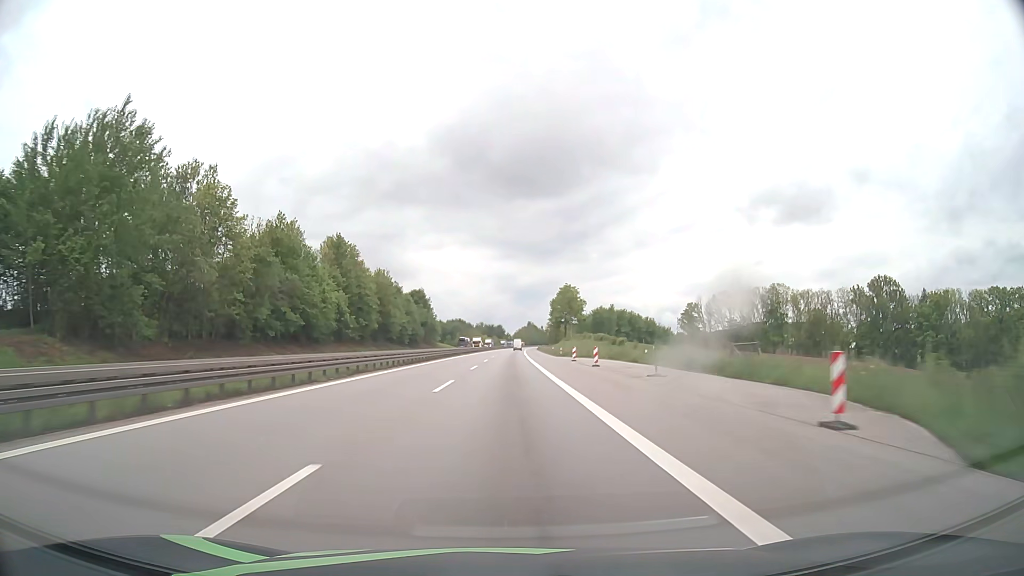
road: motorway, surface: asphalt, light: Day
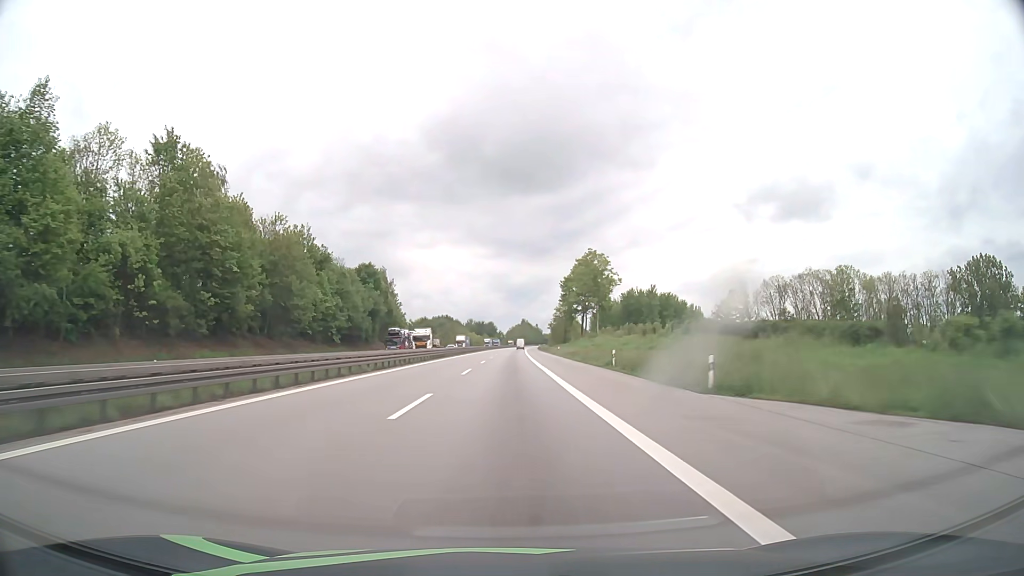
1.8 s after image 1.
(+0.3, +61.8) m; +1°
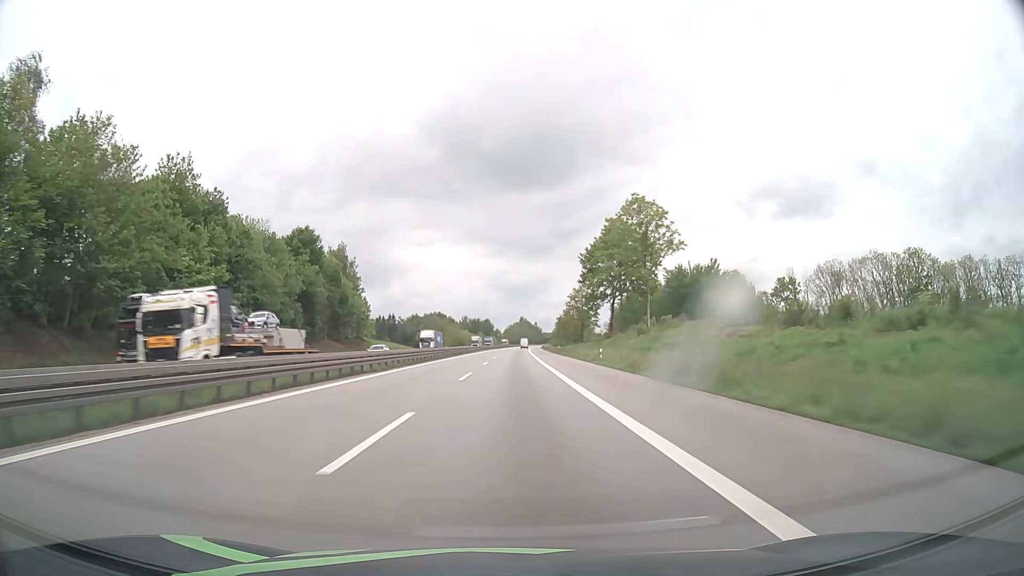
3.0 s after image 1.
(0.0, +41.2) m; 0°
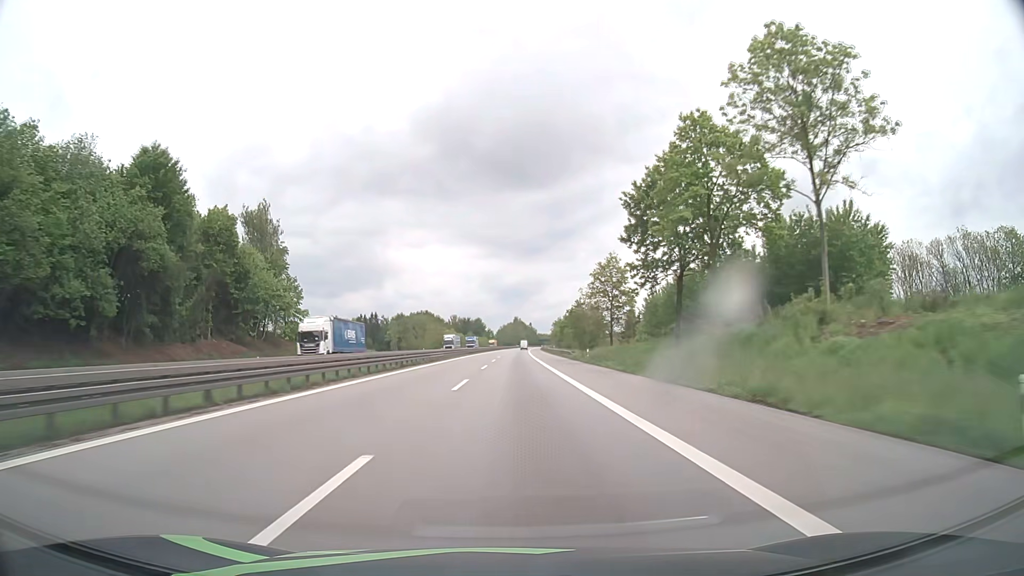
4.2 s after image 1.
(+0.2, +41.2) m; +1°
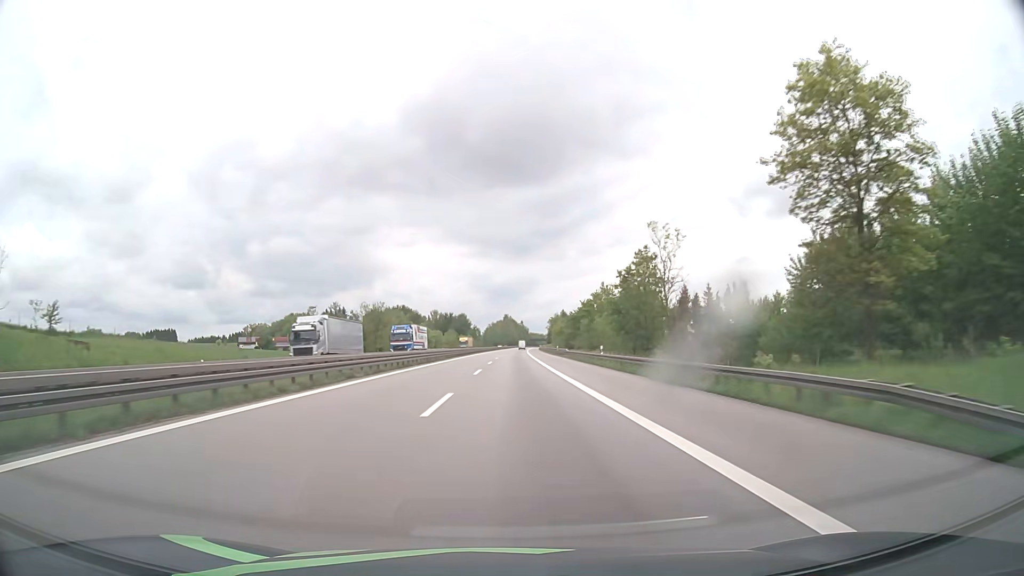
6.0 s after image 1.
(+0.5, +61.9) m; +1°
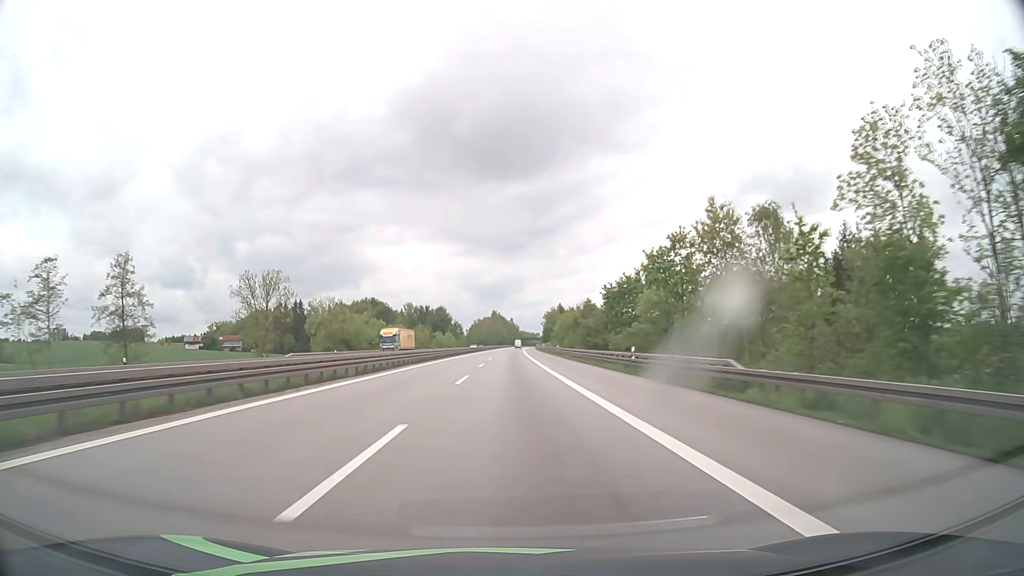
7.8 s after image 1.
(+0.7, +61.9) m; +1°
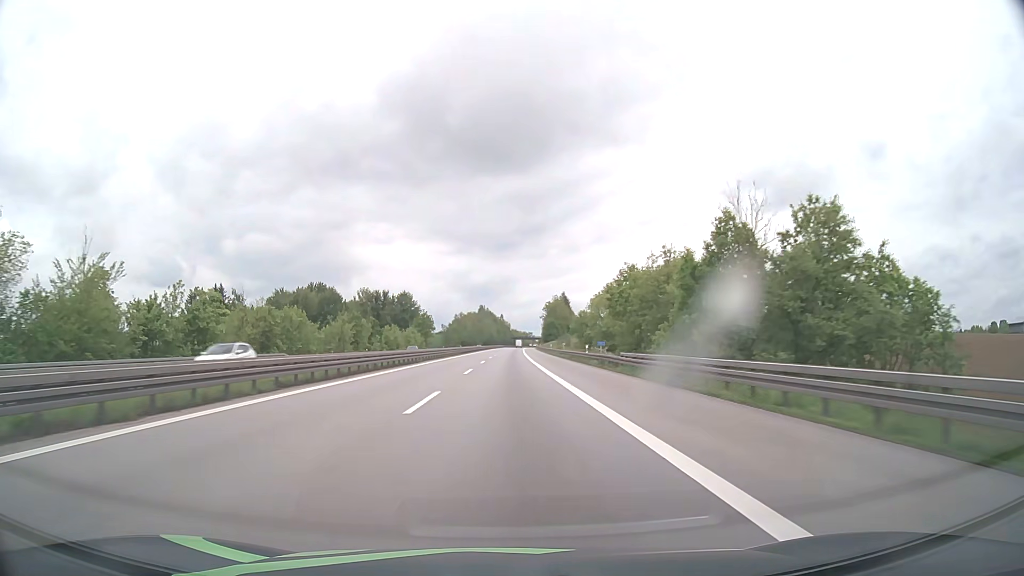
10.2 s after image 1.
(+0.7, +82.6) m; +1°
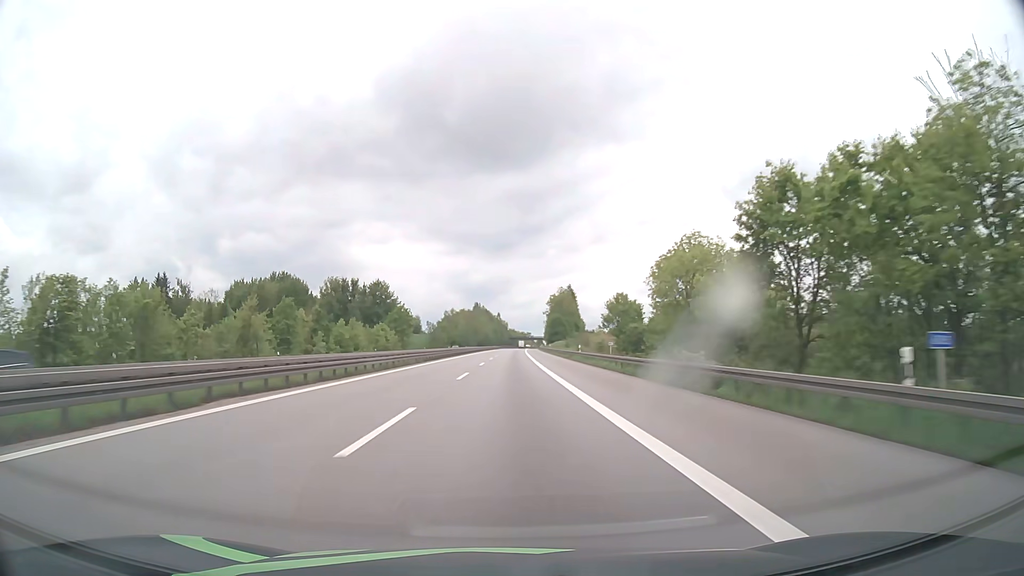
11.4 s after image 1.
(+0.1, +41.3) m; 0°
(0, +10) (0, +20) (0, +30) (0, +40) (0, +50) (0, +60) (0, +70) (+1, +80) (+1, +90) (+1, +100) m
